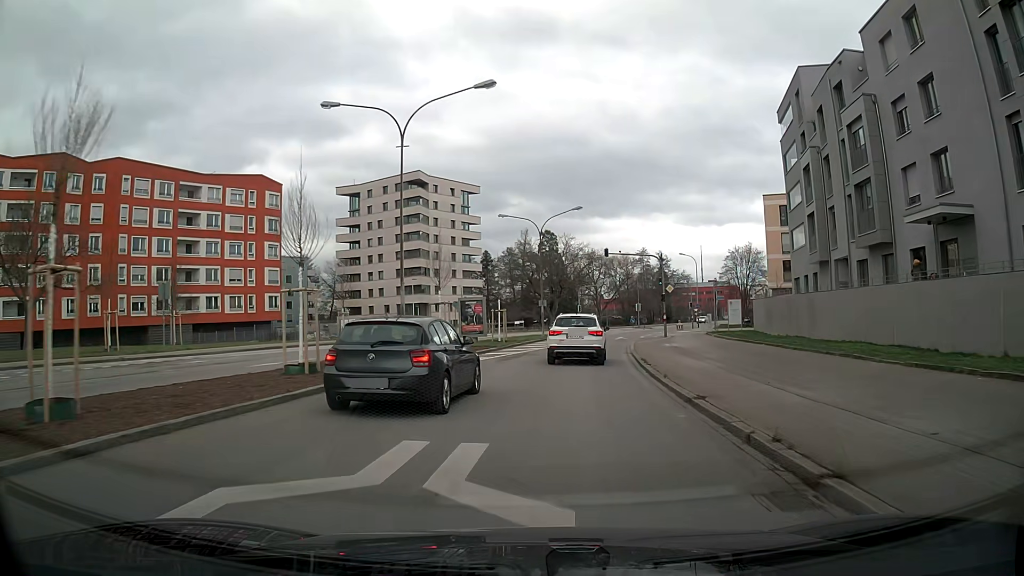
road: secondary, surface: asphalt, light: Day
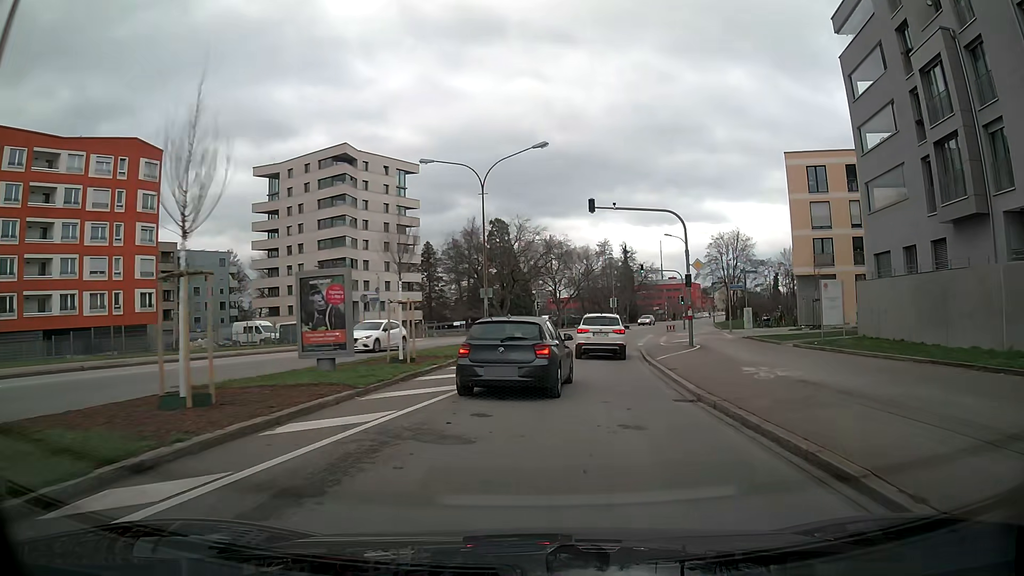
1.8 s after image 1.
(+0.5, +18.9) m; +4°
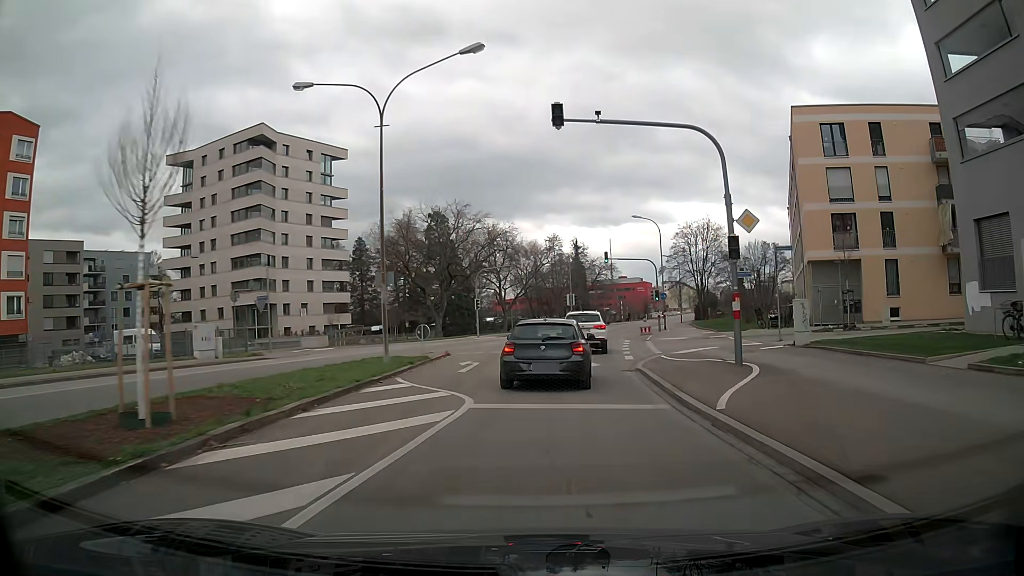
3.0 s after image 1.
(+0.5, +12.7) m; +4°
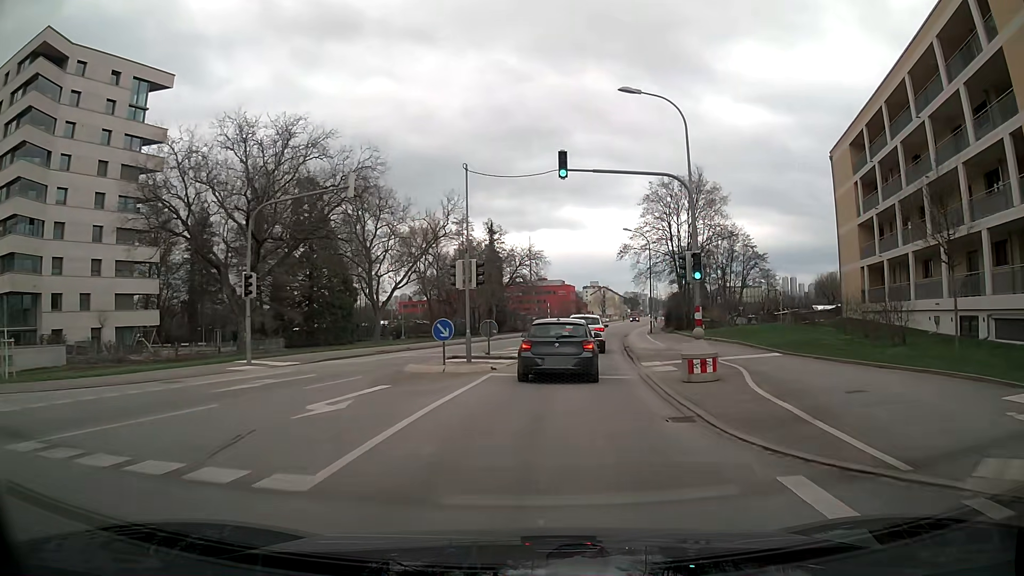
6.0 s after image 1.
(+2.2, +33.1) m; +7°
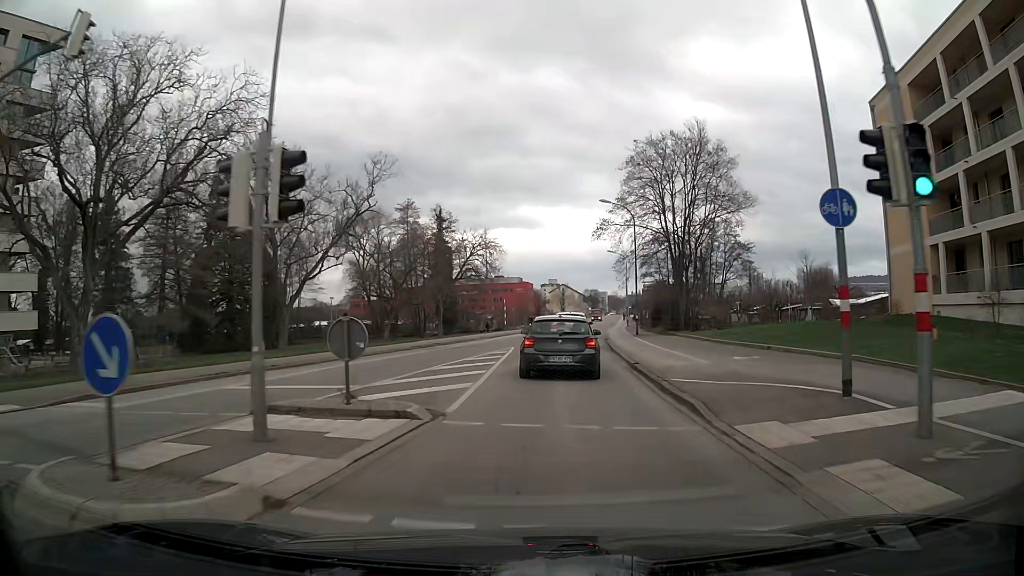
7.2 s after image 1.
(+0.4, +13.8) m; +3°
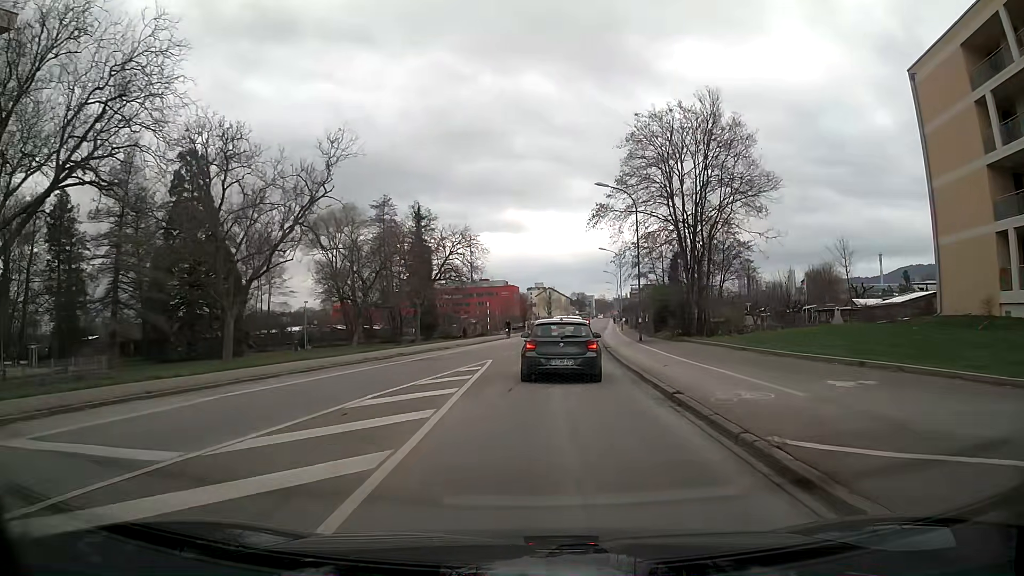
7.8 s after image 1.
(+0.1, +7.0) m; +1°
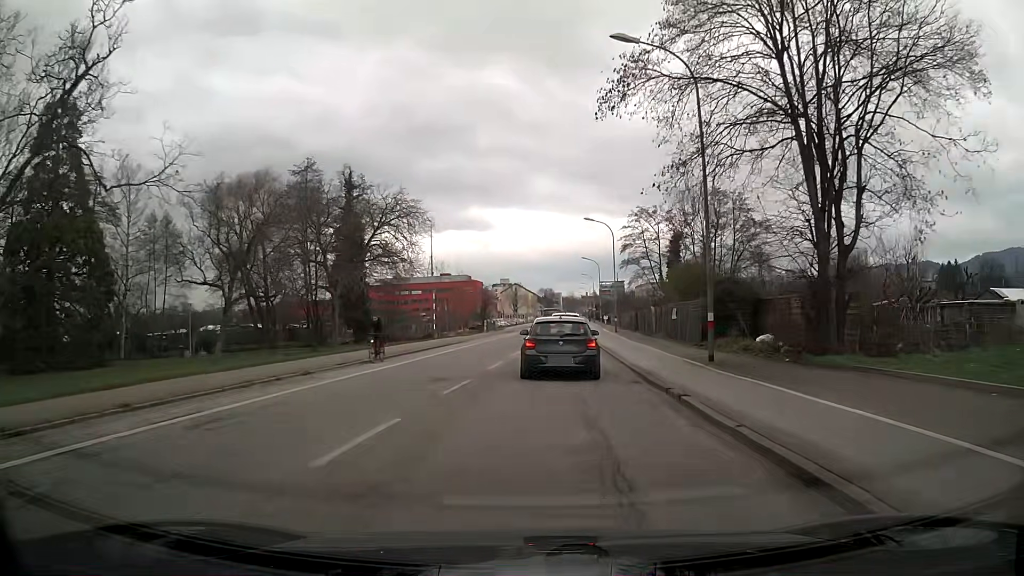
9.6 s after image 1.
(+0.4, +21.0) m; +3°
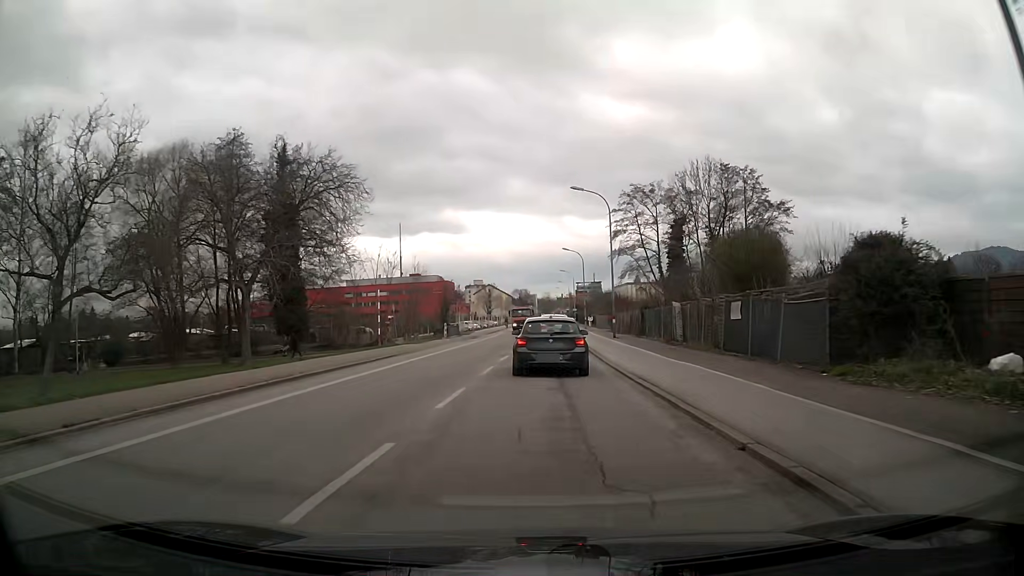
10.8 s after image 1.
(+0.3, +13.7) m; +3°
(0, +10) (0, +20) (0, +30) (0, +40) (0, +50) (+1, +60) (+1, +70) (+1, +80) (+1, +90) (+1, +100) m
